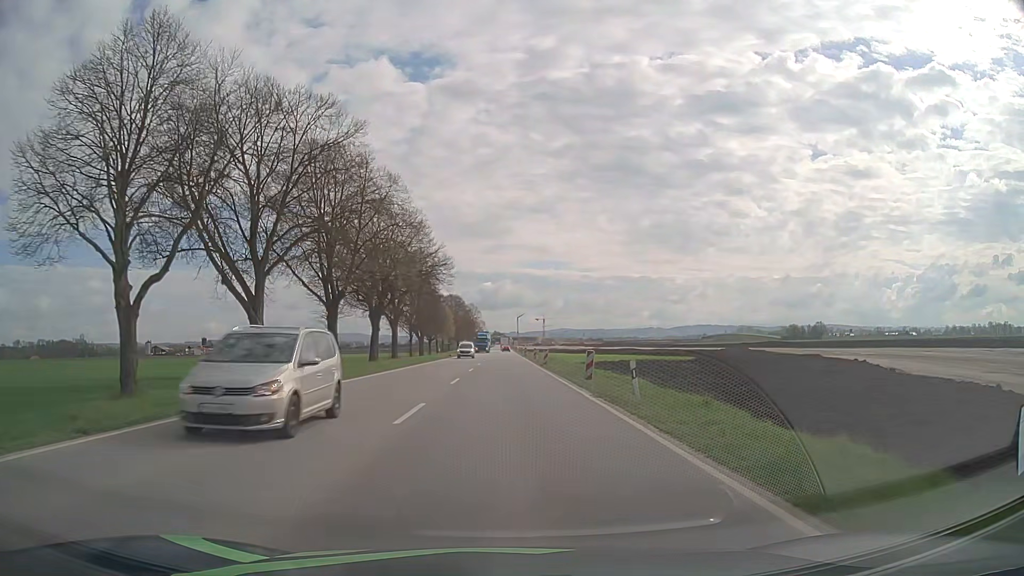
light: Day
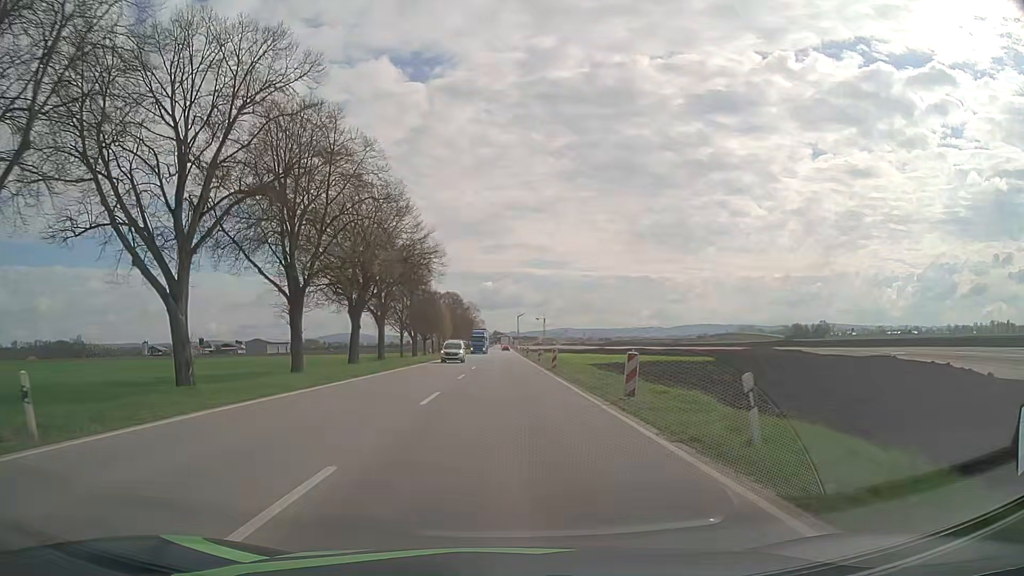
(0.0, +8.1) m; 0°
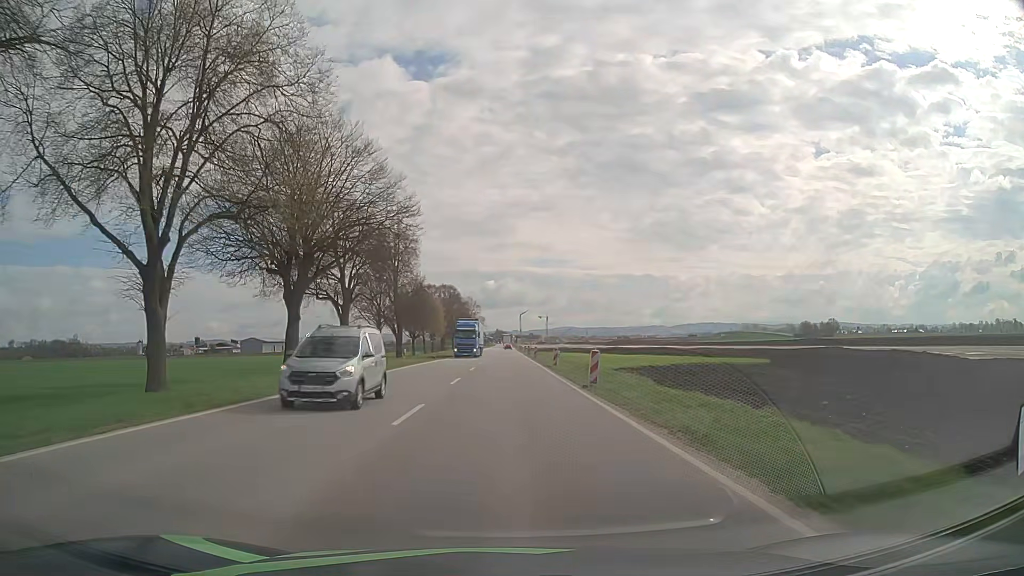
(0.0, +16.2) m; 0°
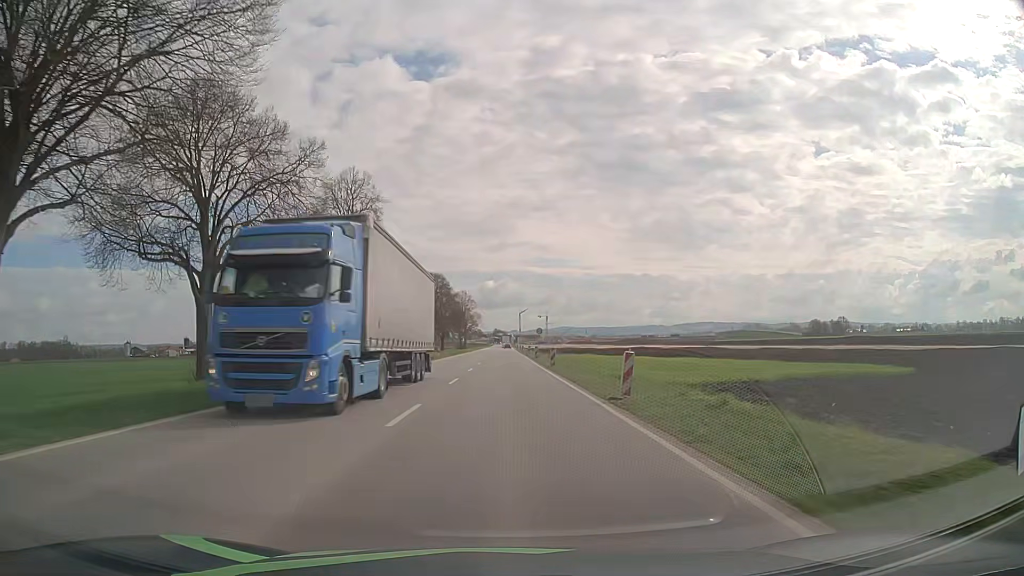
(+0.1, +24.2) m; 0°
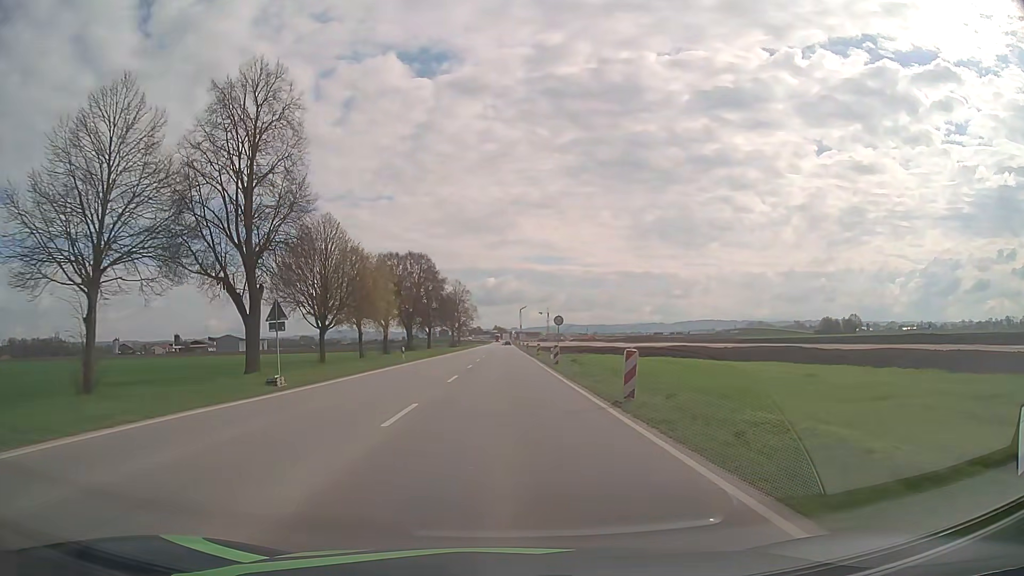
(0.0, +23.7) m; 0°
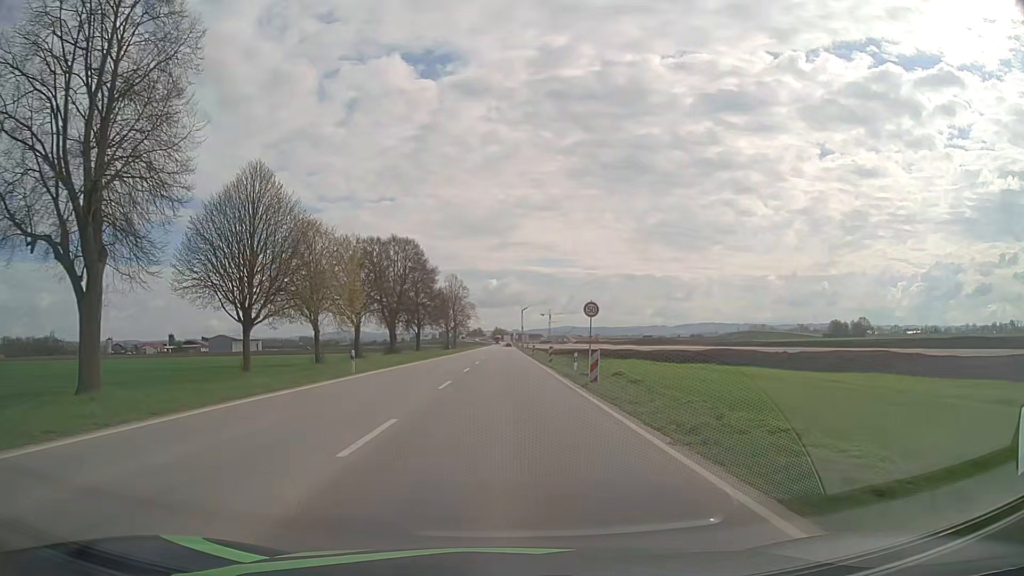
(0.0, +15.2) m; 0°
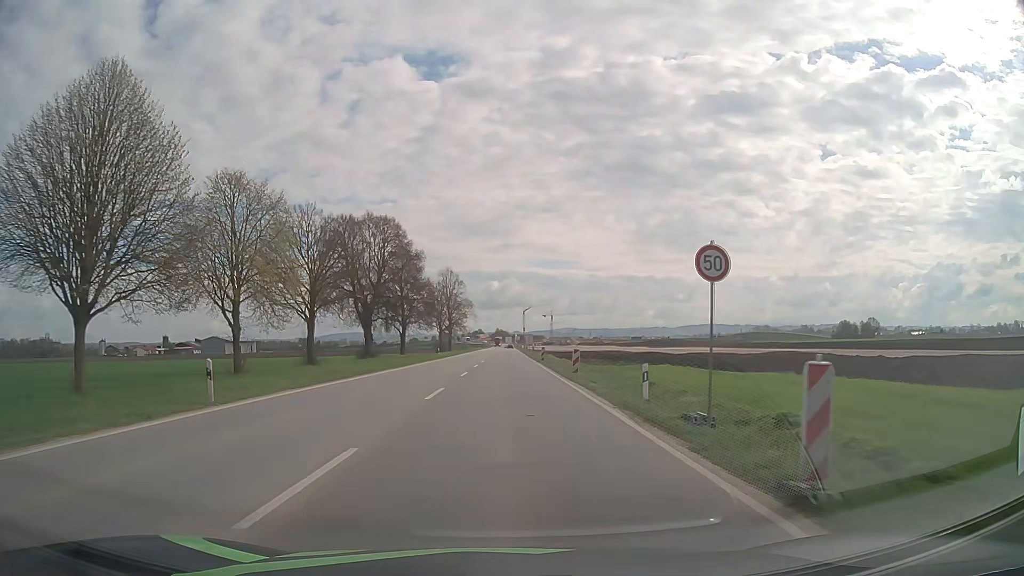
(-0.1, +15.3) m; 0°
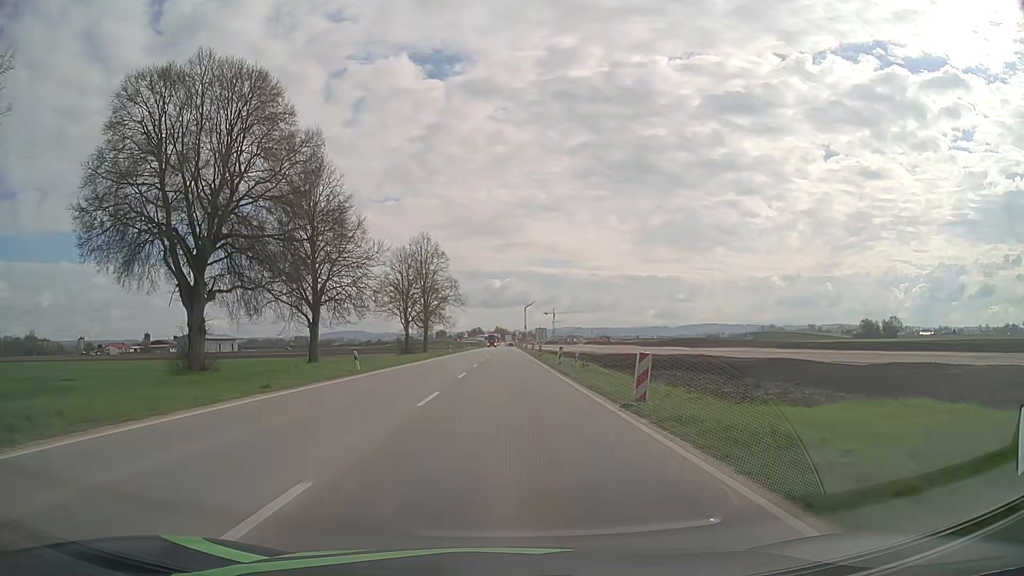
(-0.1, +38.1) m; 0°
